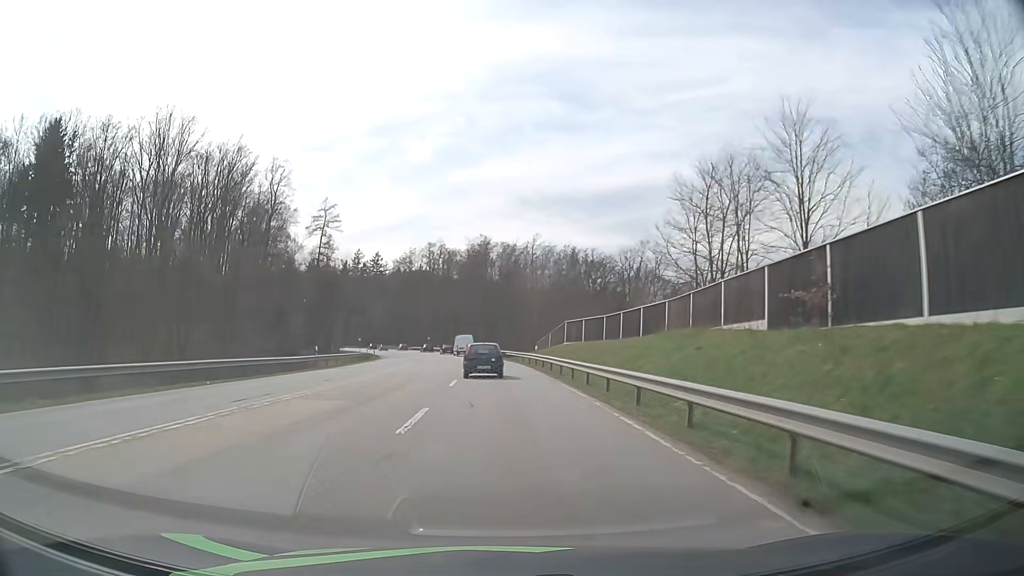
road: secondary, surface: asphalt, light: Day
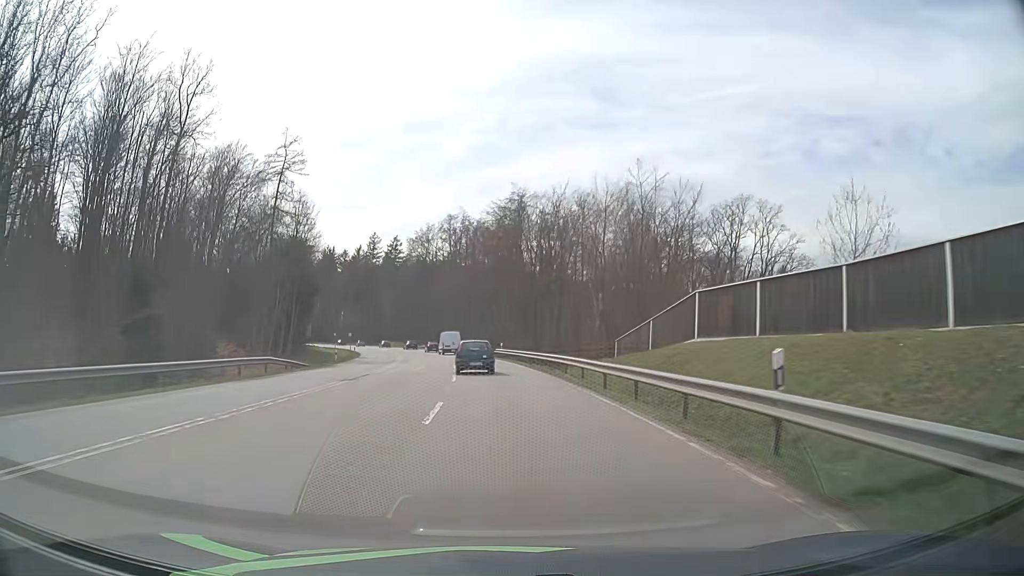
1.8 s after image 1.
(-0.8, +34.9) m; -3°
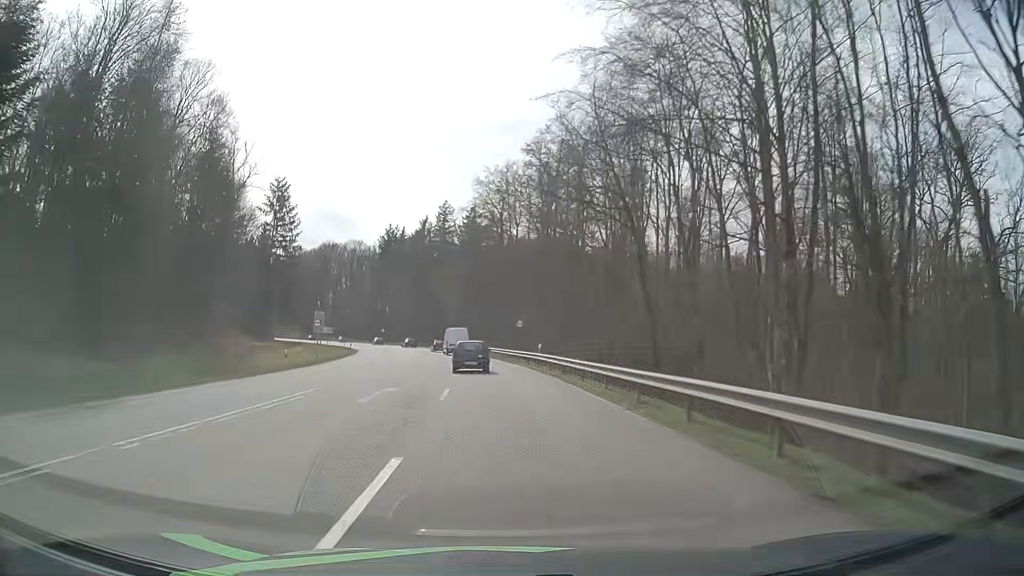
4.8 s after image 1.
(-3.6, +55.5) m; -8°
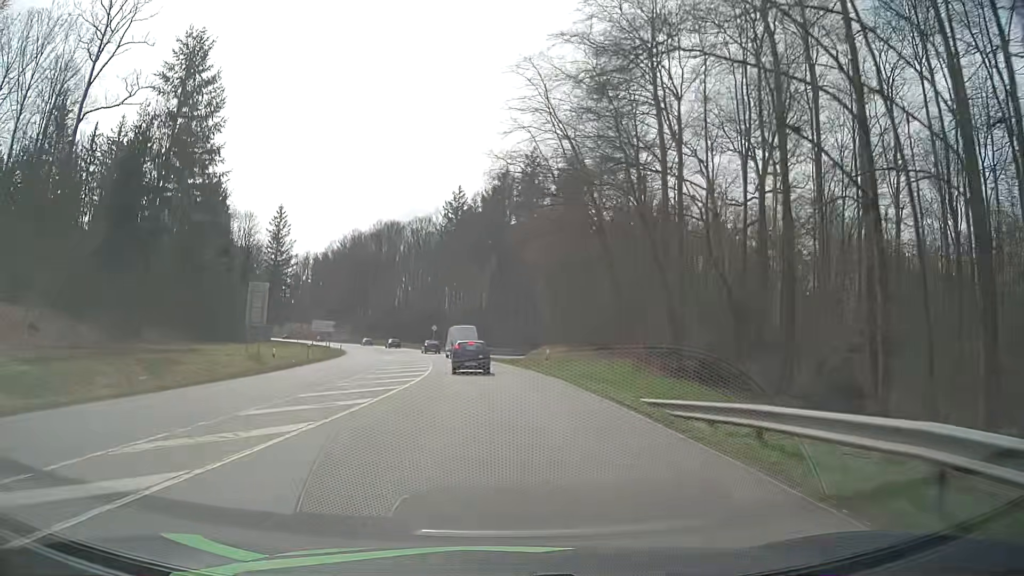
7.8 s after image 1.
(-3.9, +55.0) m; -8°
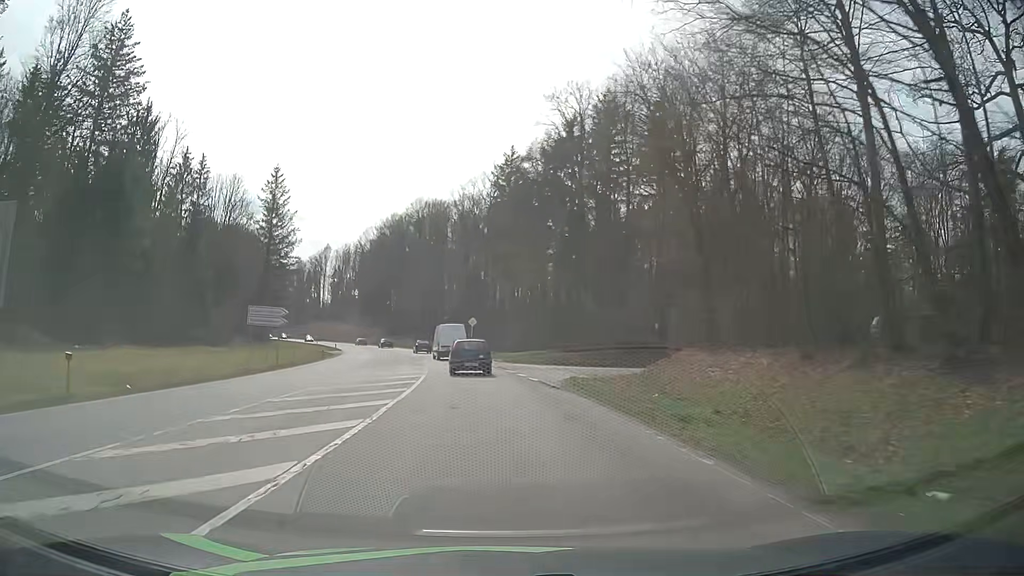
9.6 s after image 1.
(-1.4, +31.6) m; -5°
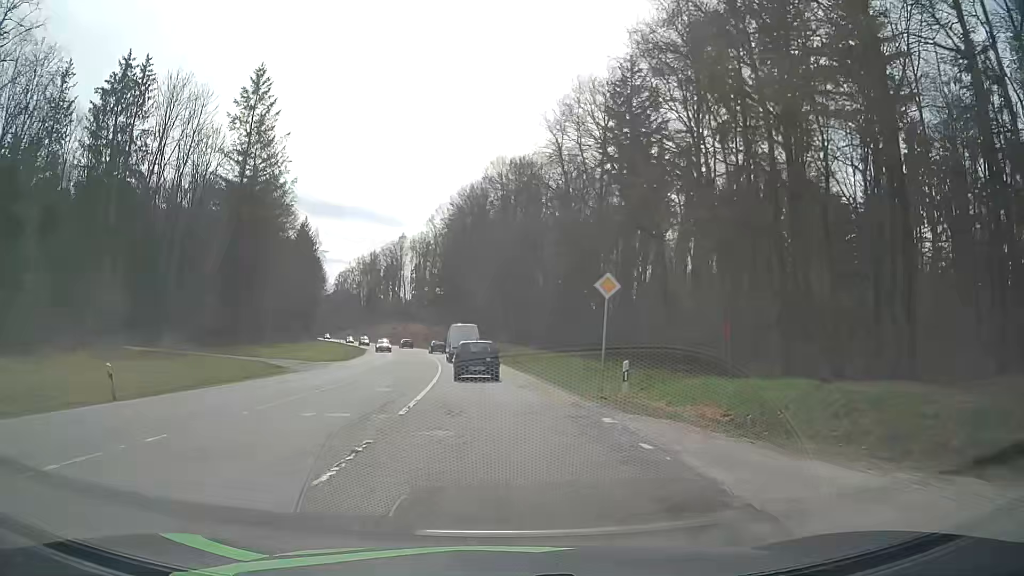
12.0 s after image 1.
(-2.6, +40.1) m; -8°
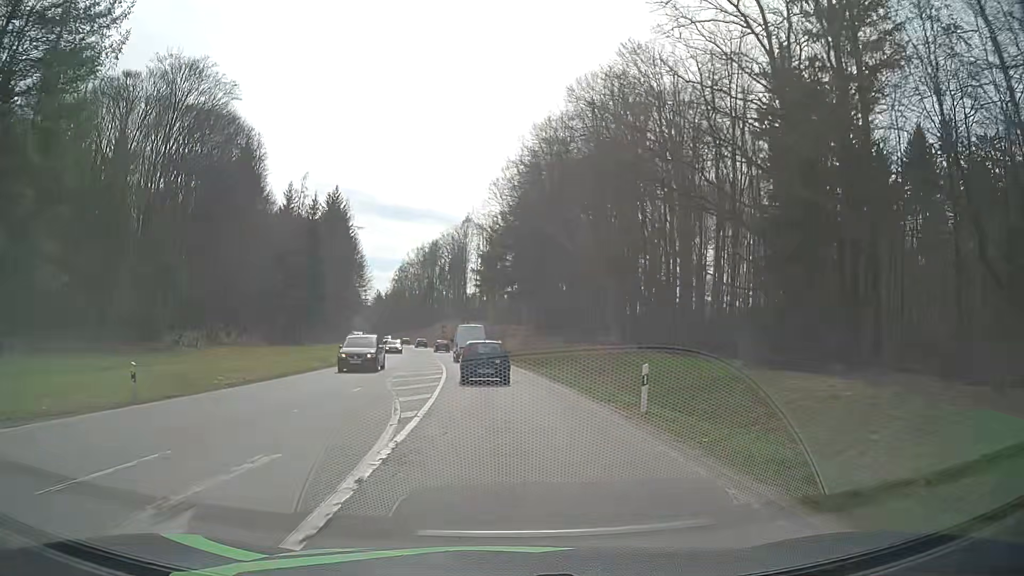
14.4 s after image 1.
(-2.4, +40.1) m; -7°
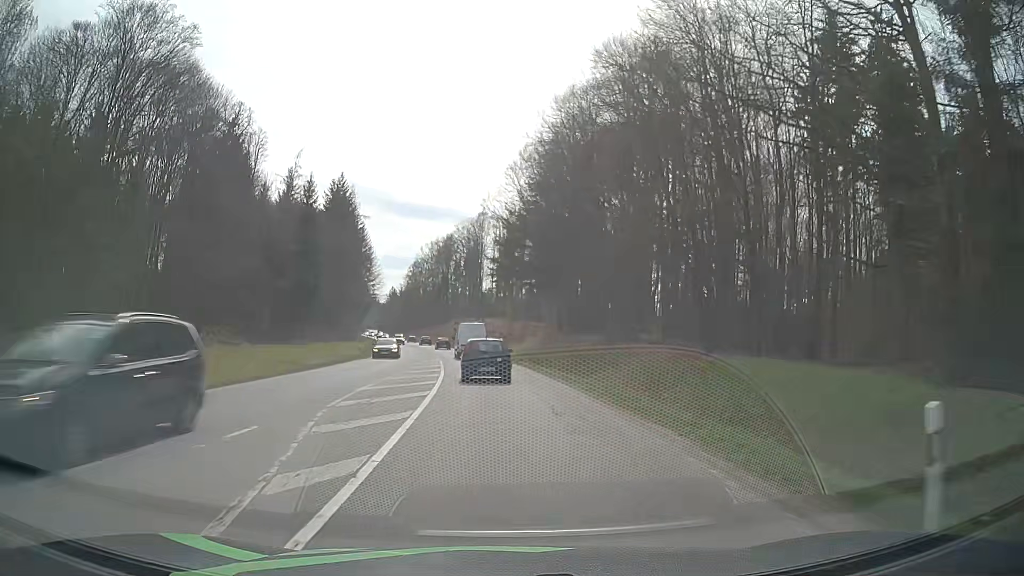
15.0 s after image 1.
(-0.1, +10.0) m; -1°
(0, +10) (0, +20) (-1, +30) (-2, +40) (-3, +50) (-4, +60) (-6, +70) (-7, +80) (-9, +89) (-11, +99) m
